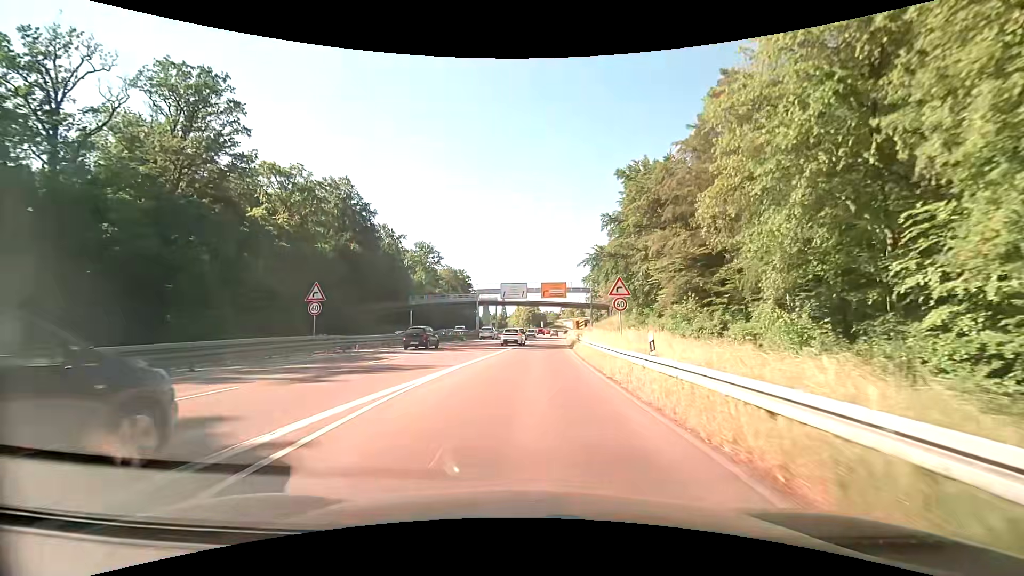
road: trunk_link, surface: asphalt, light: Day
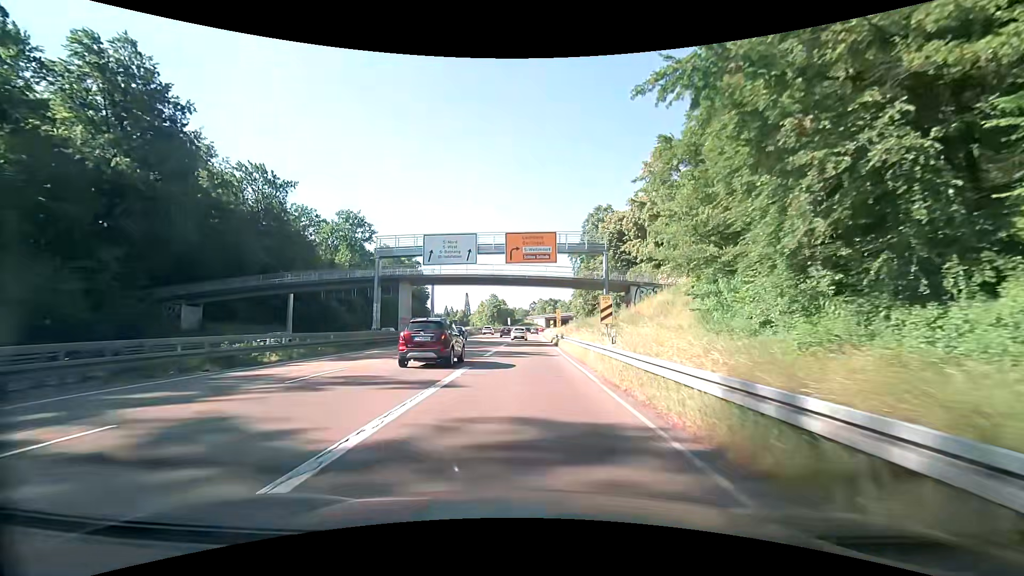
(+1.5, +40.4) m; +4°
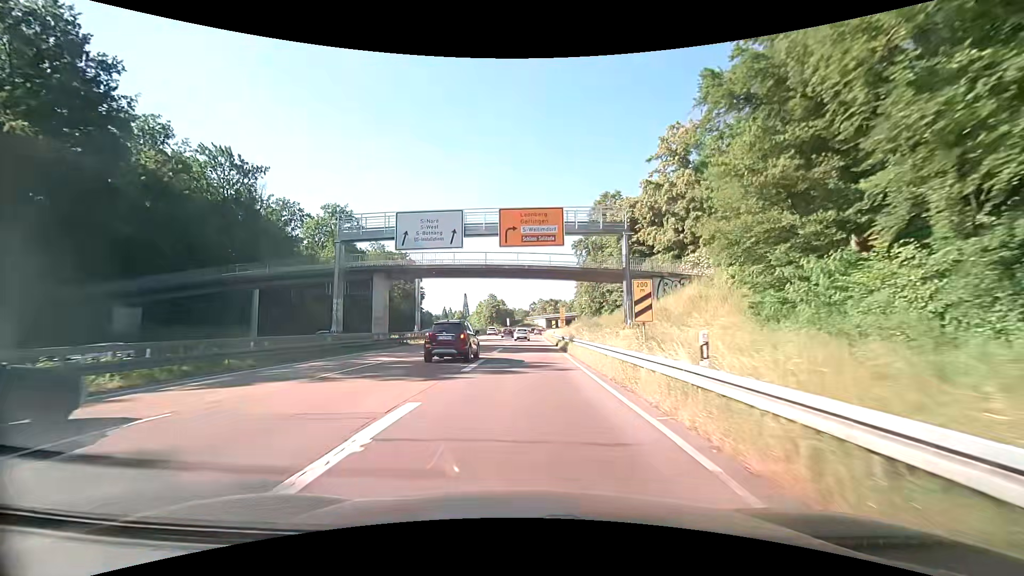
(0.0, +8.2) m; 0°
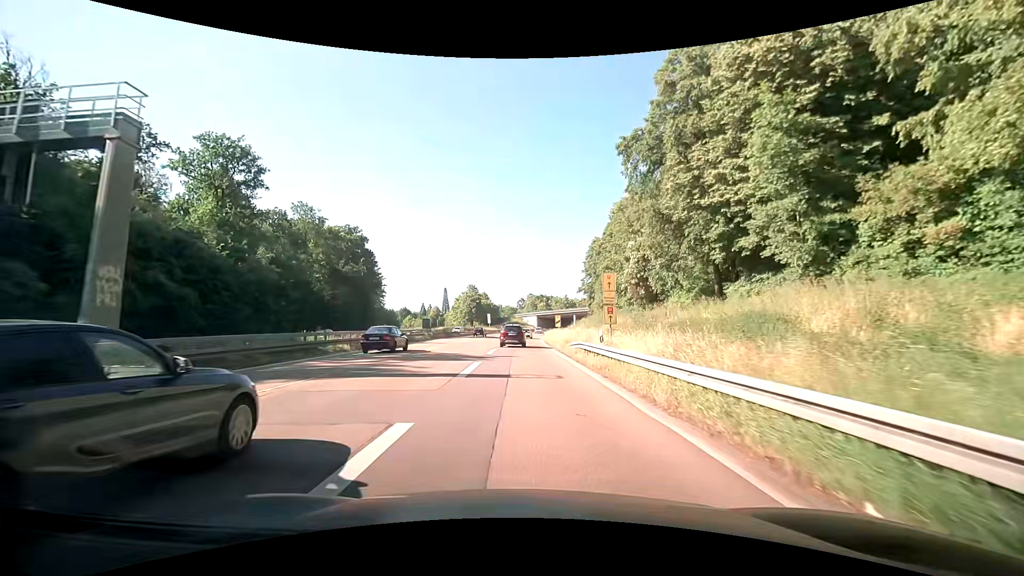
(-0.2, +39.3) m; +1°
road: trunk
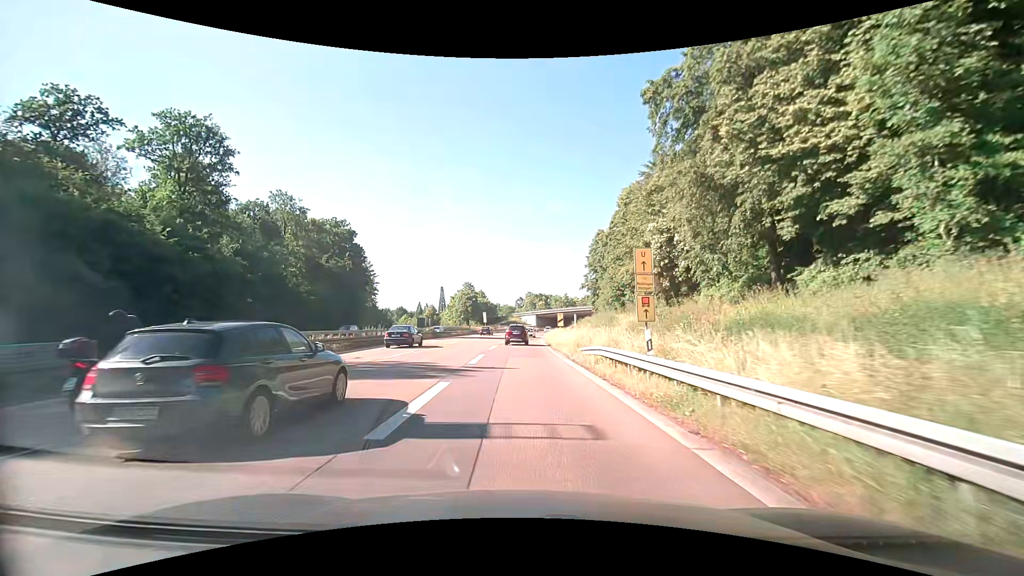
(-0.1, +7.6) m; 0°
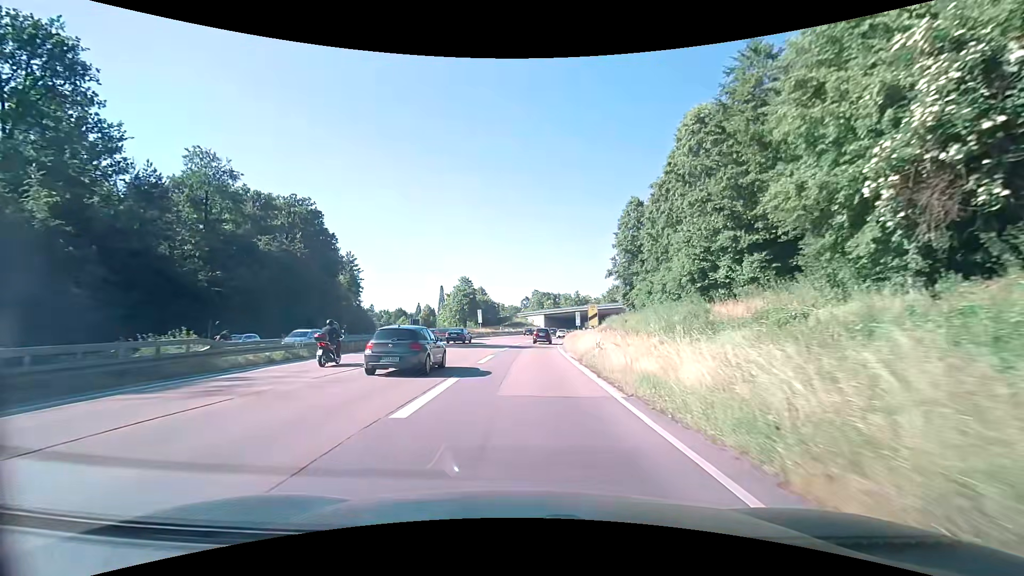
(0.0, +23.6) m; 0°
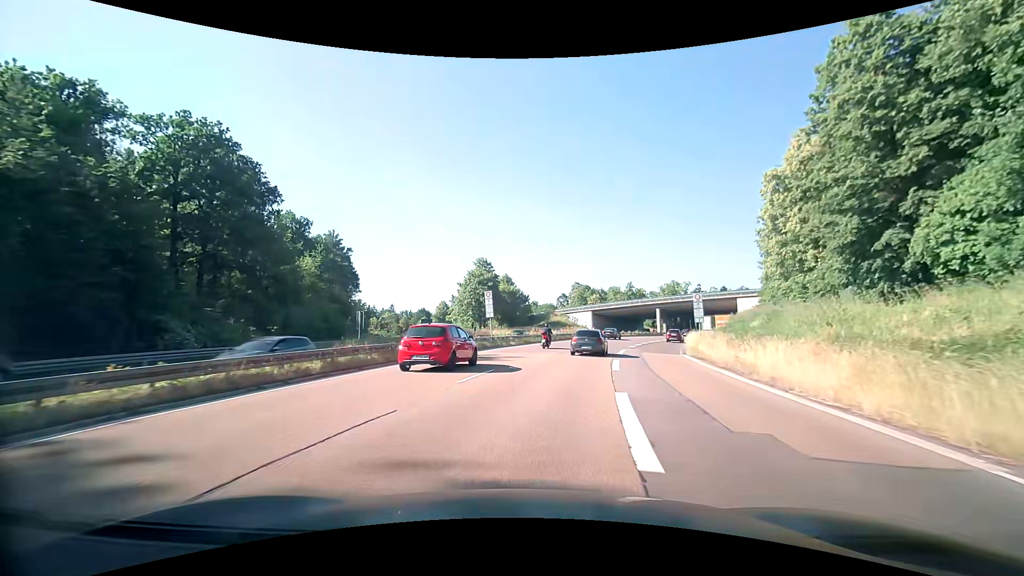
(-1.8, +39.9) m; -4°
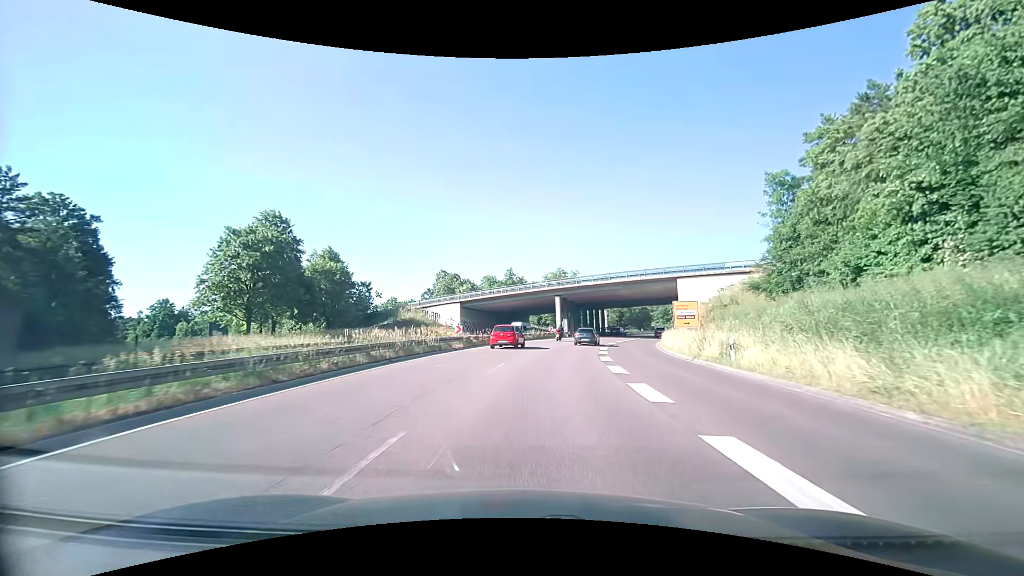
(+5.2, +38.8) m; +15°
